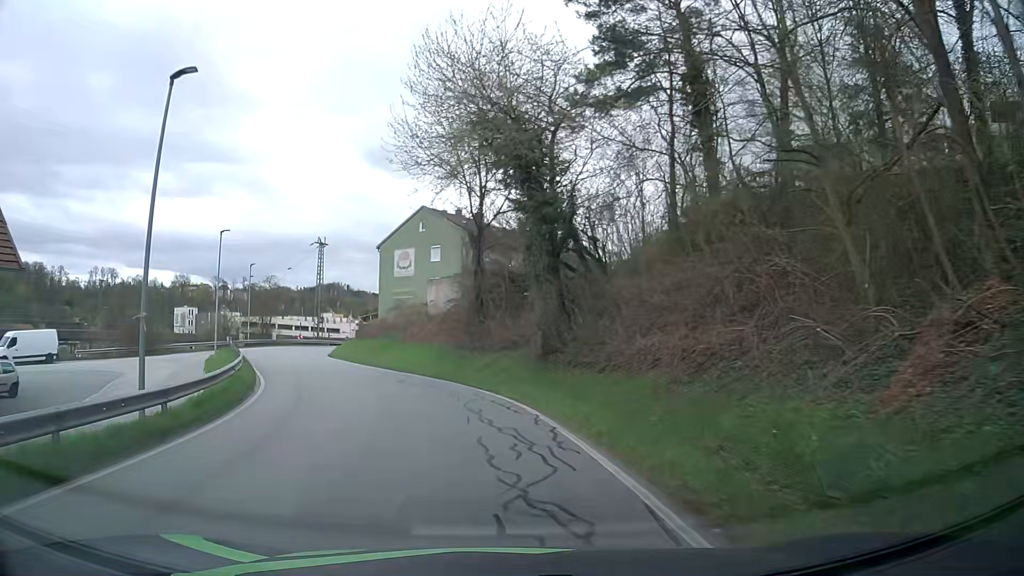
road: residential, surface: asphalt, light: Day
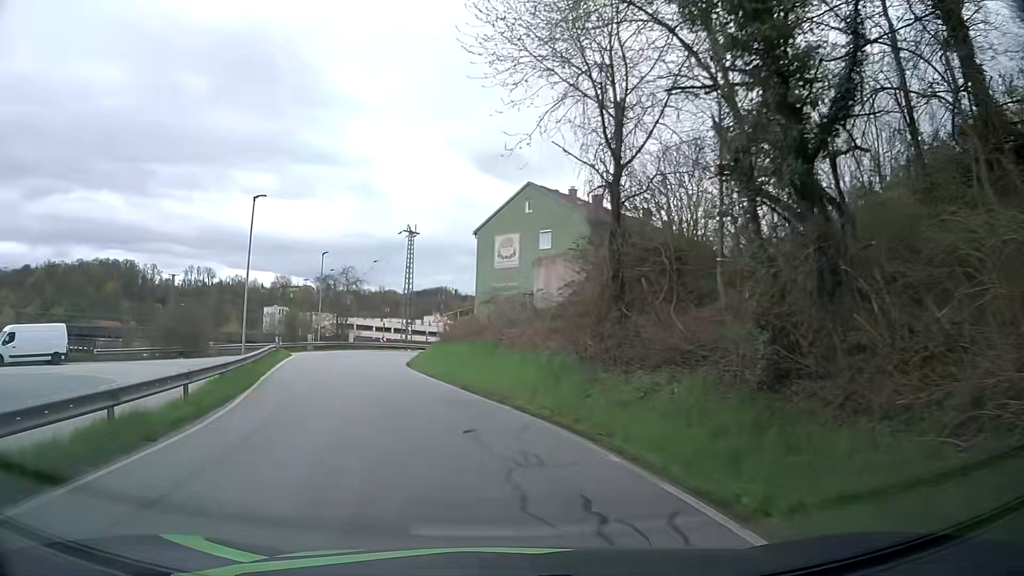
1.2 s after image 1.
(-0.9, +11.2) m; -9°
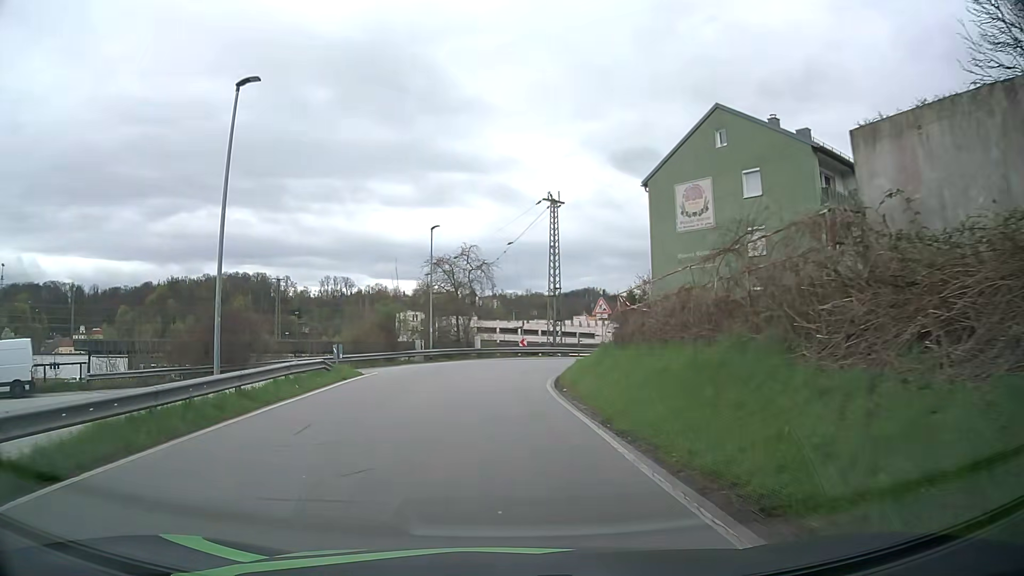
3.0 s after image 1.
(-2.1, +16.2) m; -14°
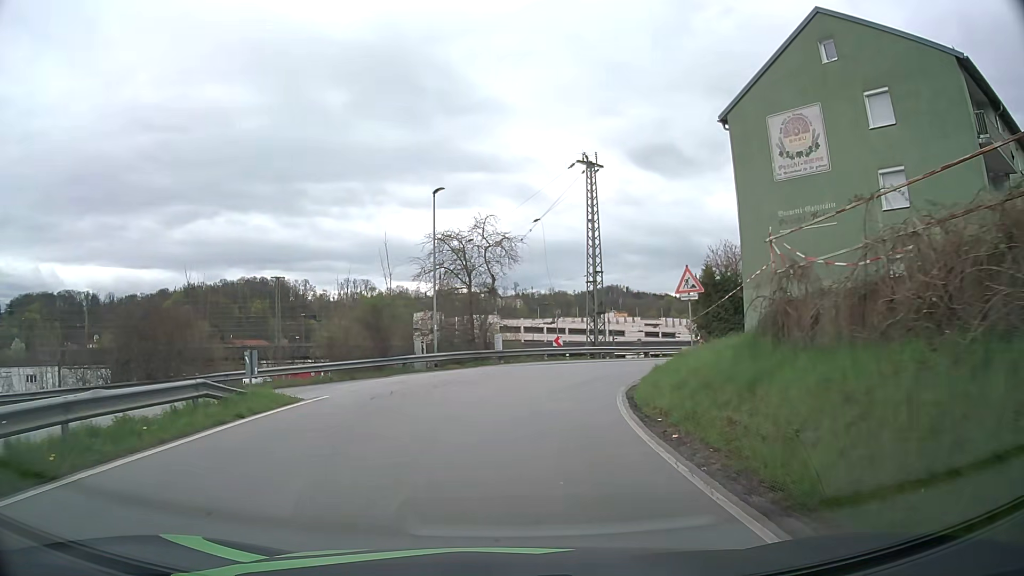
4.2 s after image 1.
(-0.2, +10.6) m; -2°
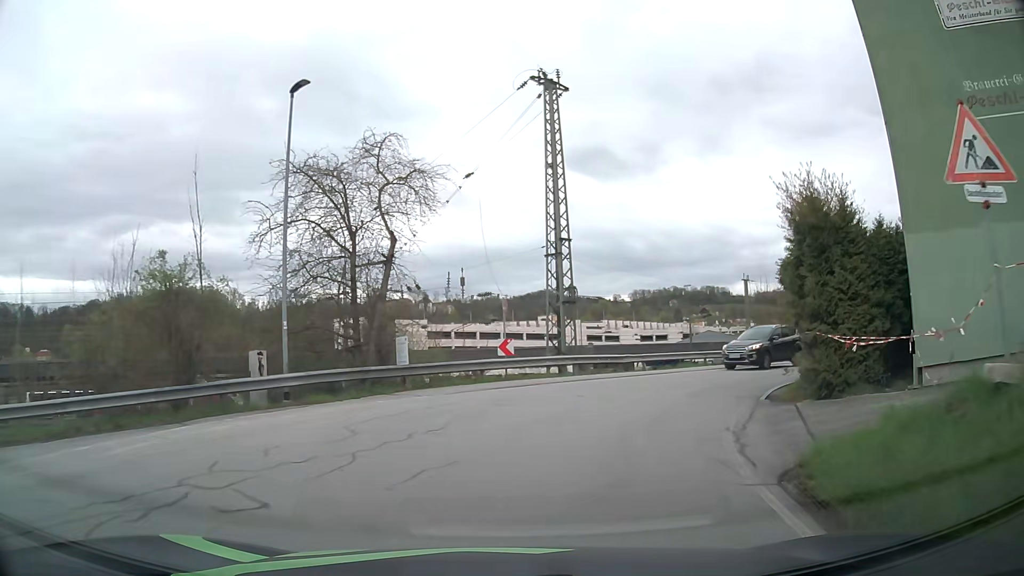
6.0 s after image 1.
(+0.3, +14.1) m; +5°
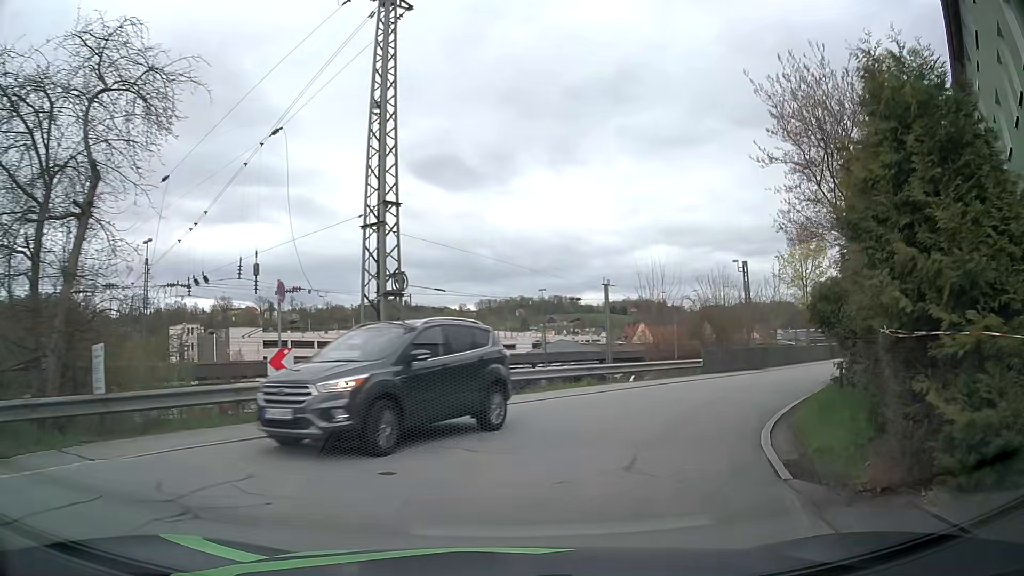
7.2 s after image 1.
(+0.8, +8.2) m; +12°
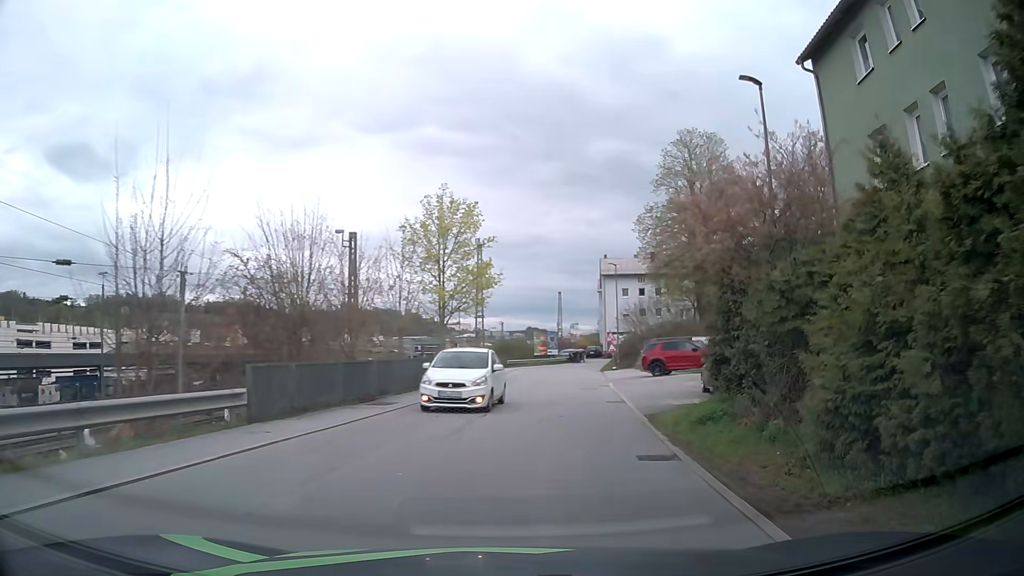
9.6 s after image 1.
(+4.6, +15.7) m; +34°
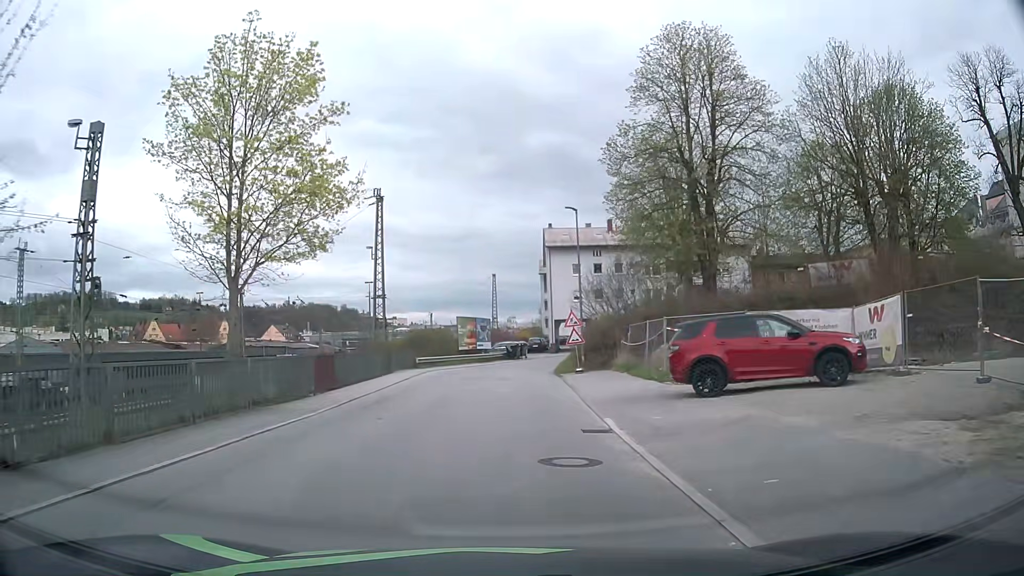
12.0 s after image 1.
(+2.0, +18.9) m; +8°
